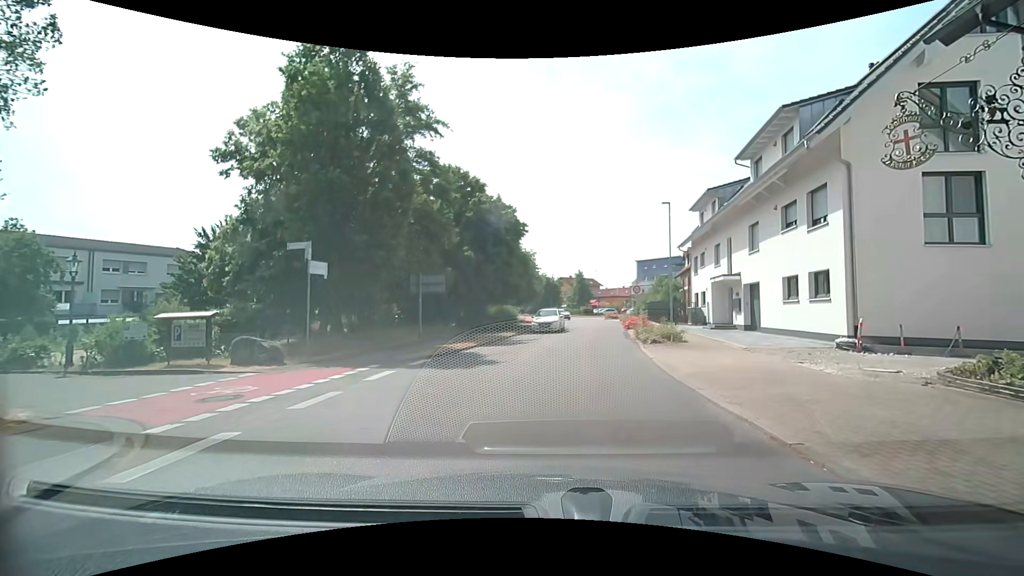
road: secondary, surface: asphalt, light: Day
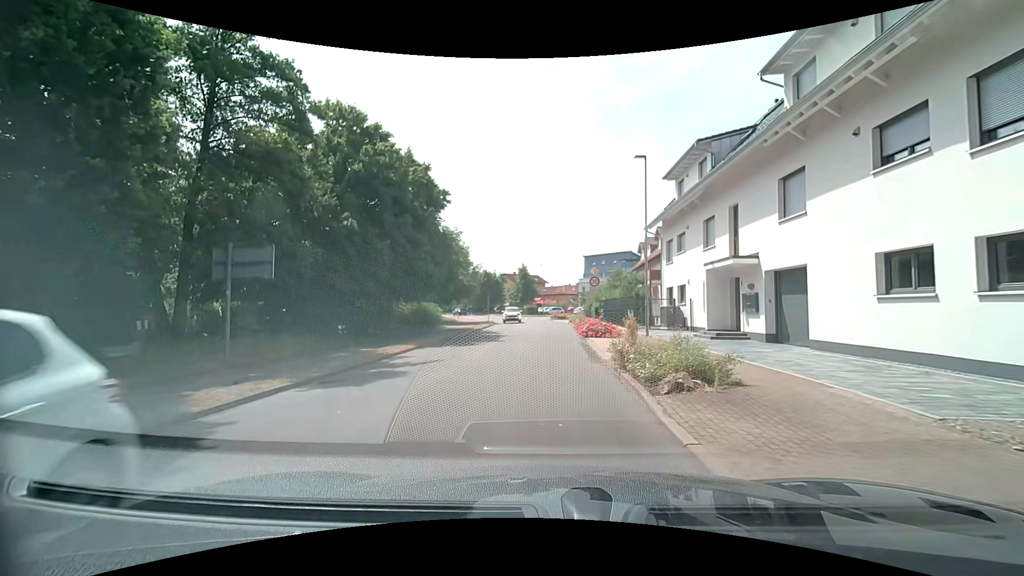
(+1.1, +10.7) m; +8°
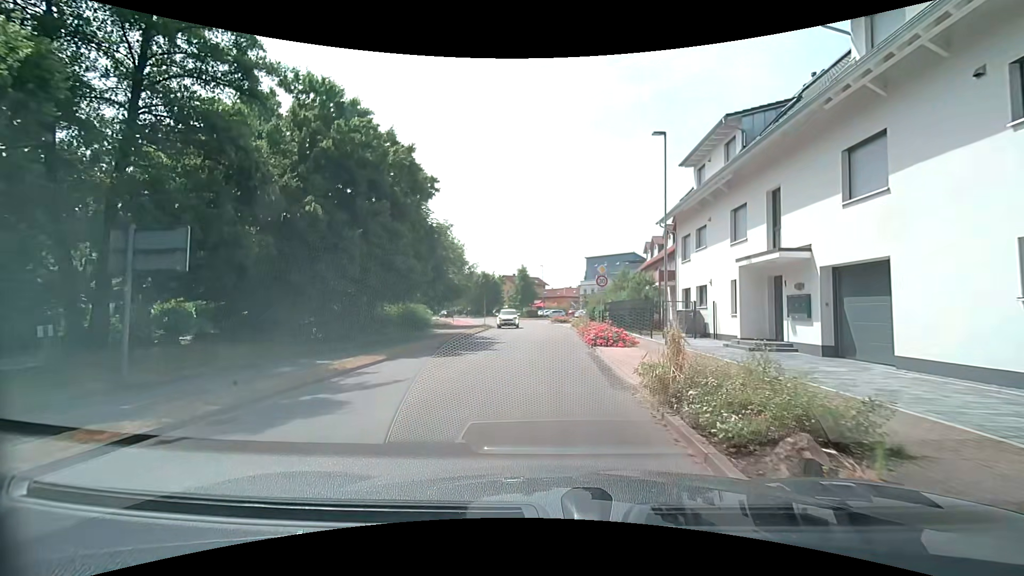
(0.0, +3.5) m; -1°
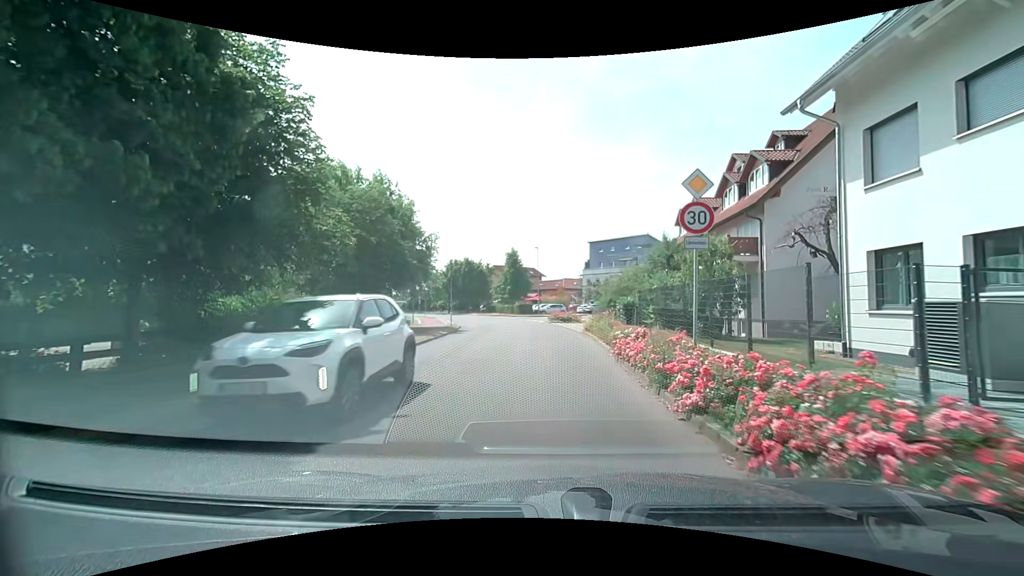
(+0.2, +16.4) m; +1°
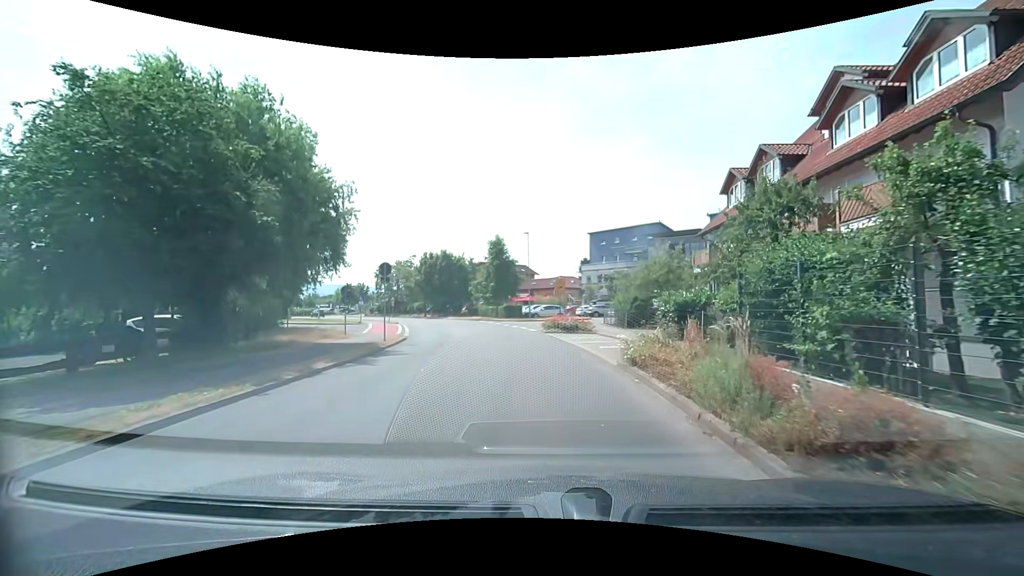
(0.0, +13.0) m; 0°
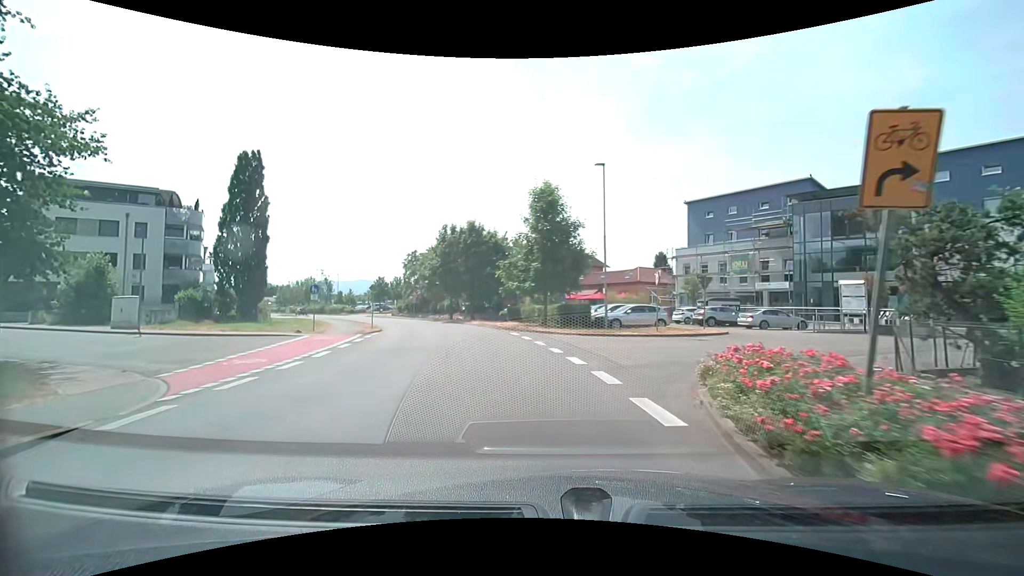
(-0.8, +22.2) m; -6°
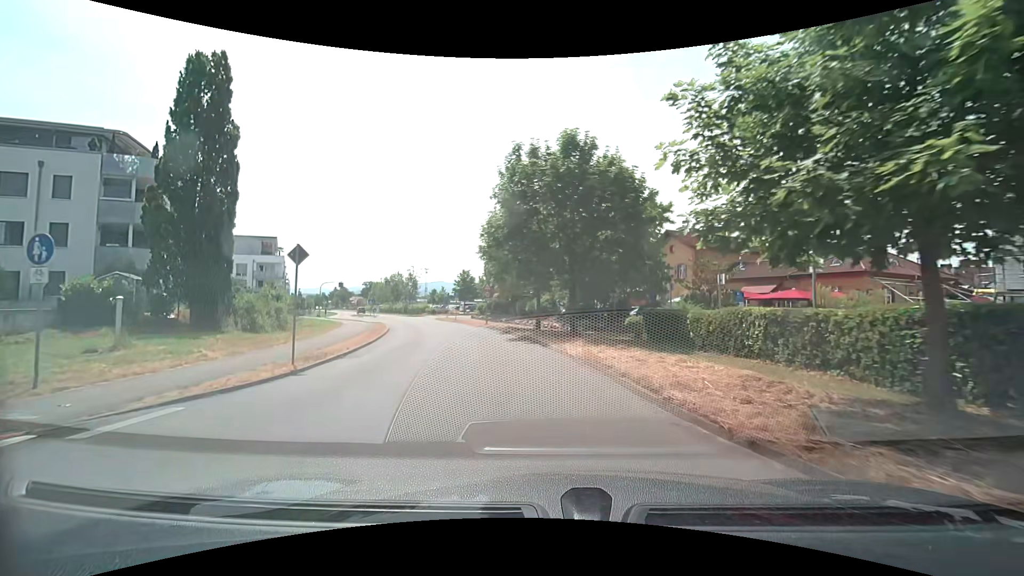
(-2.4, +22.6) m; -12°
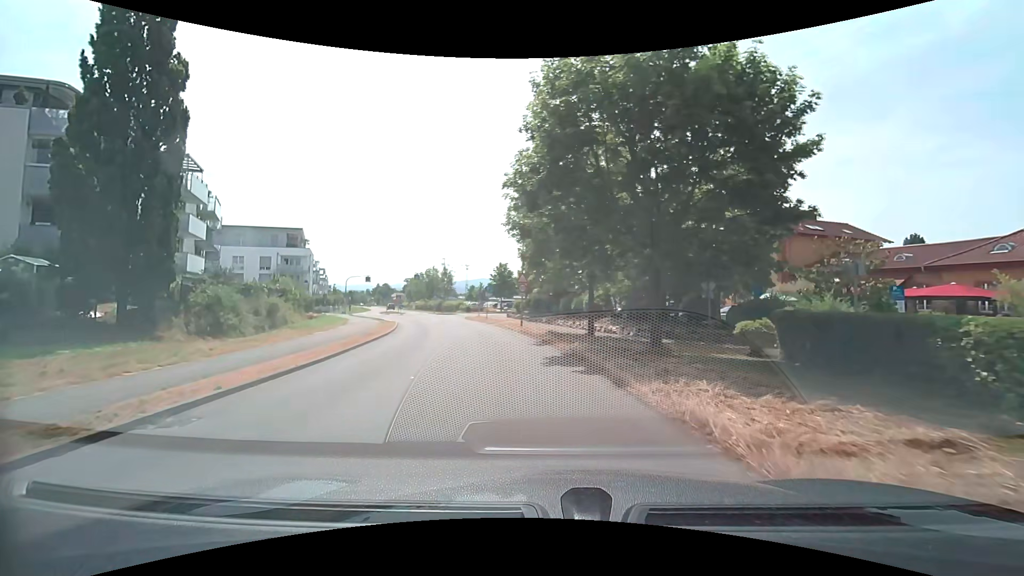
(-0.4, +8.8) m; -6°
(0, +10) (-2, +20) (-4, +30) (-6, +39) (-9, +49) (-12, +58) (-15, +68) (-19, +77) (-23, +87) (-26, +96) m
